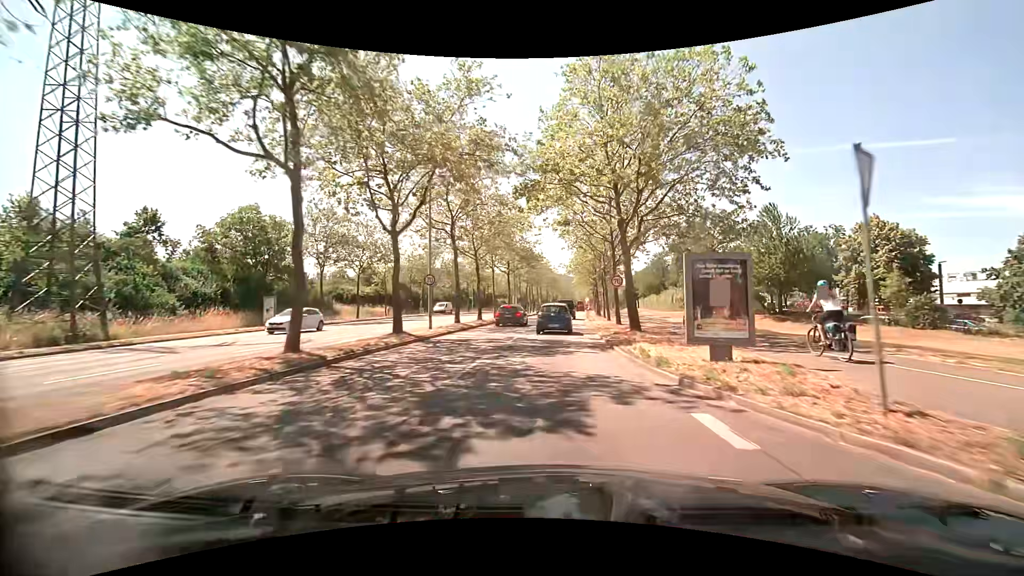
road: primary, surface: asphalt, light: Day
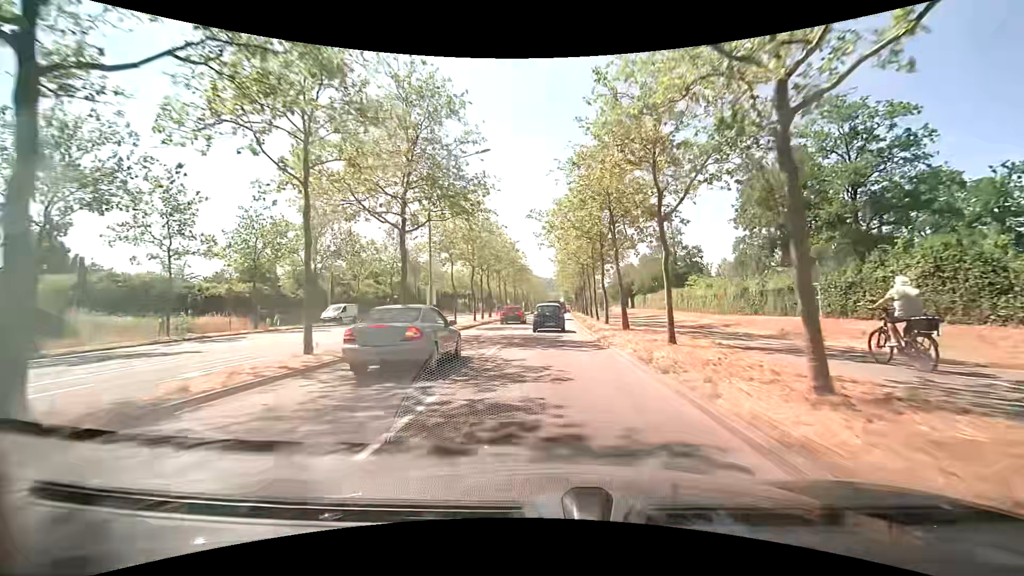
(+0.9, +31.8) m; +3°
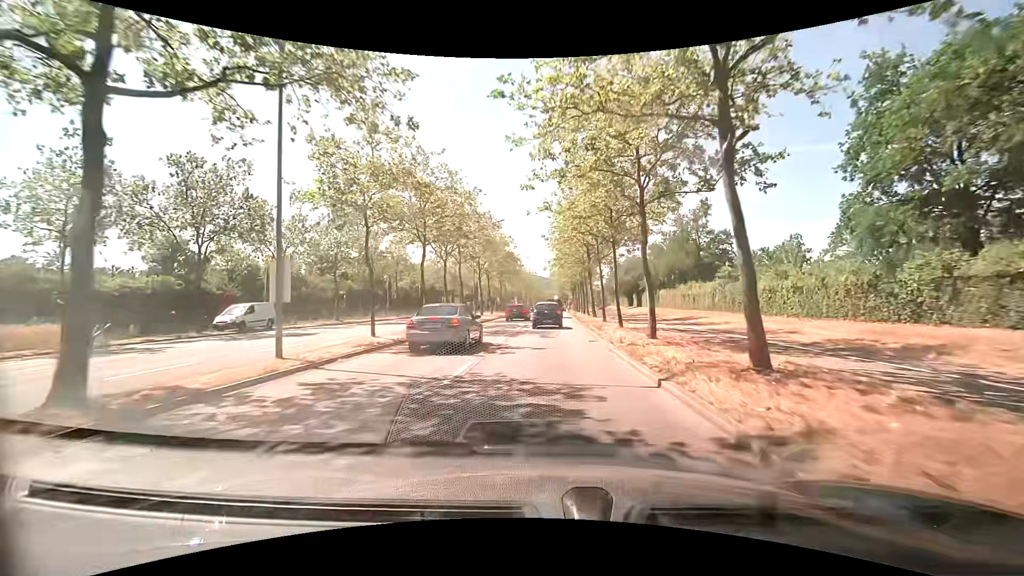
(0.0, +14.6) m; 0°
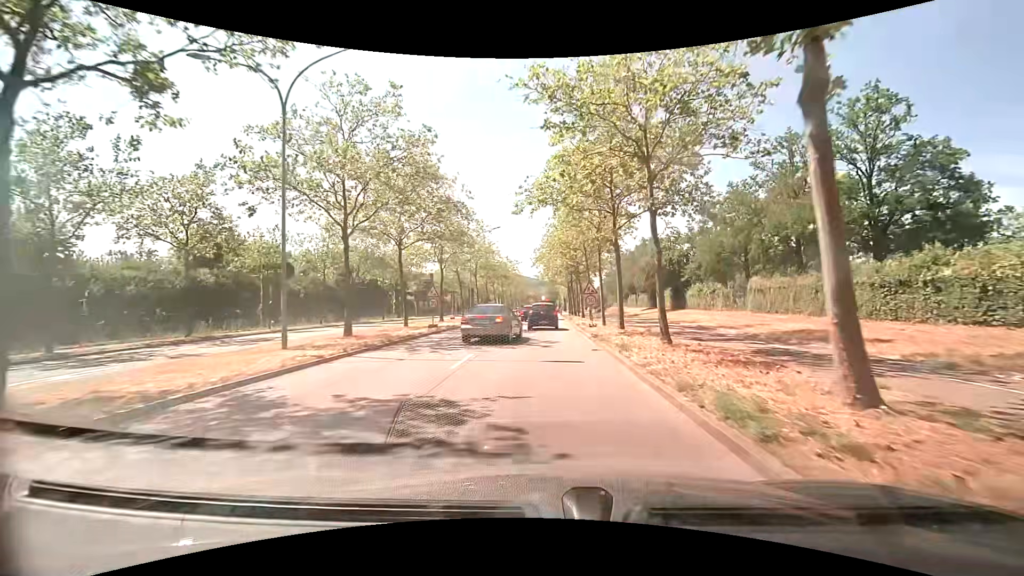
(+0.6, +34.5) m; +2°
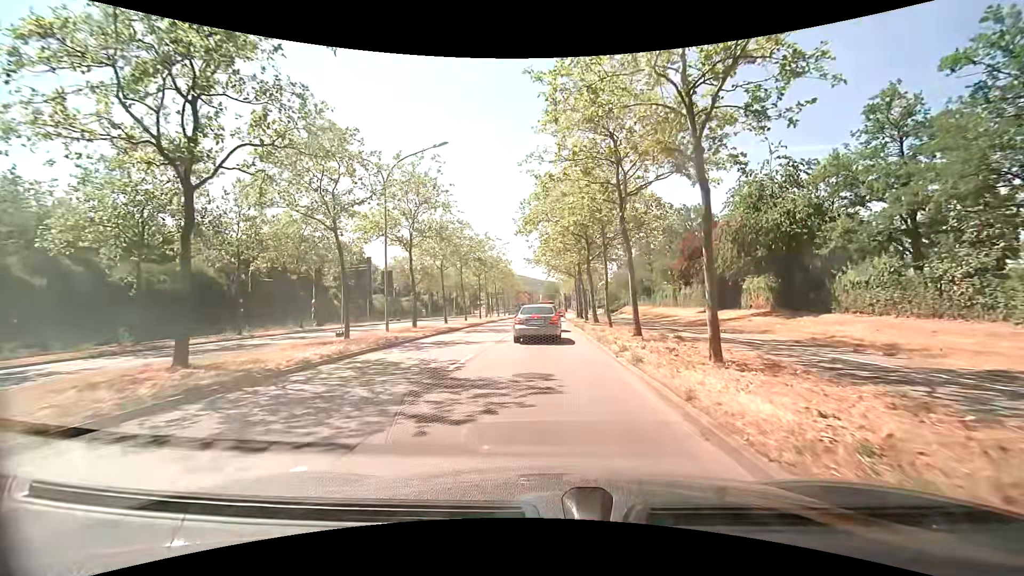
(+0.1, +27.2) m; +1°
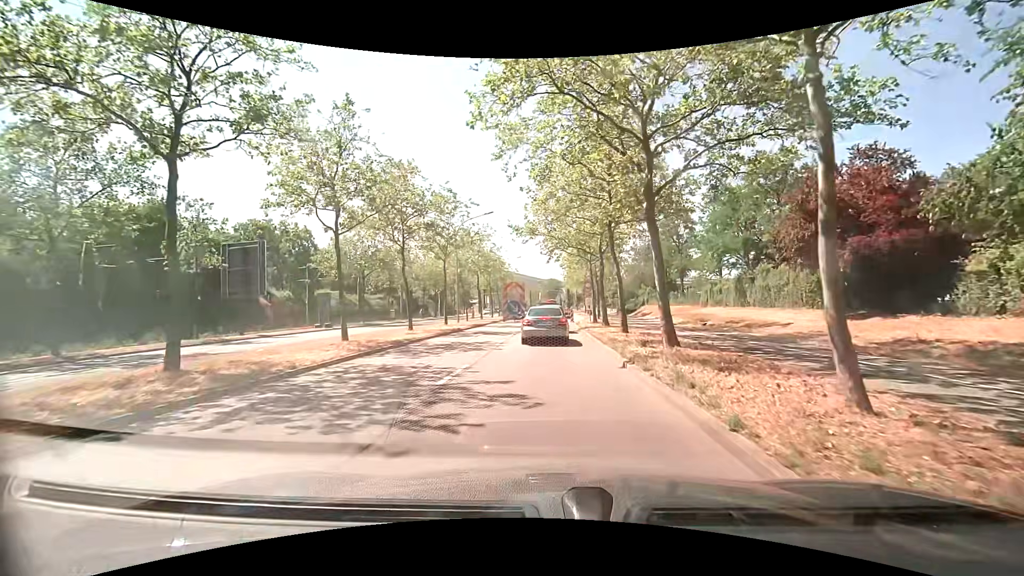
(-0.2, +19.9) m; 0°
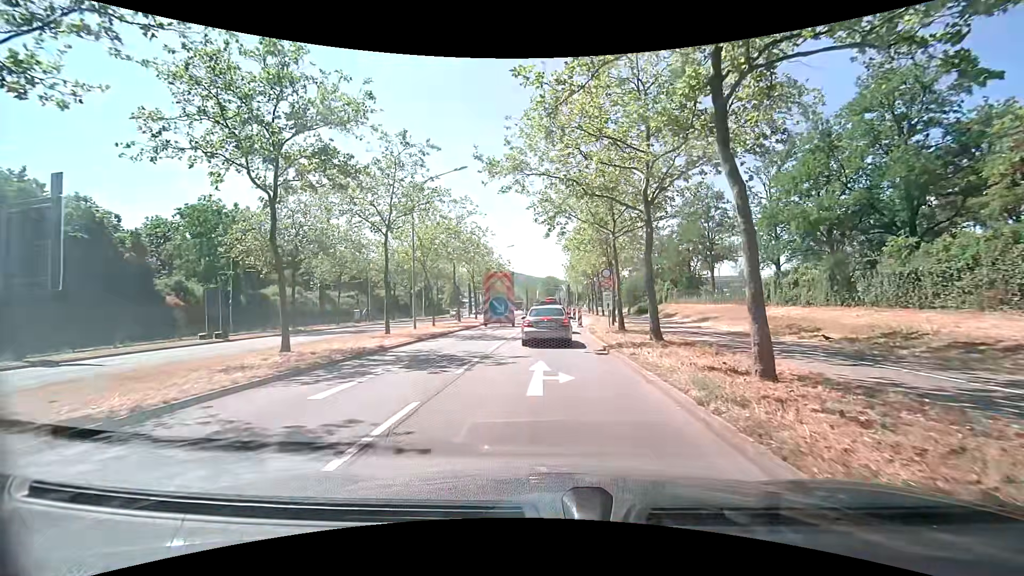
(0.0, +13.8) m; -1°
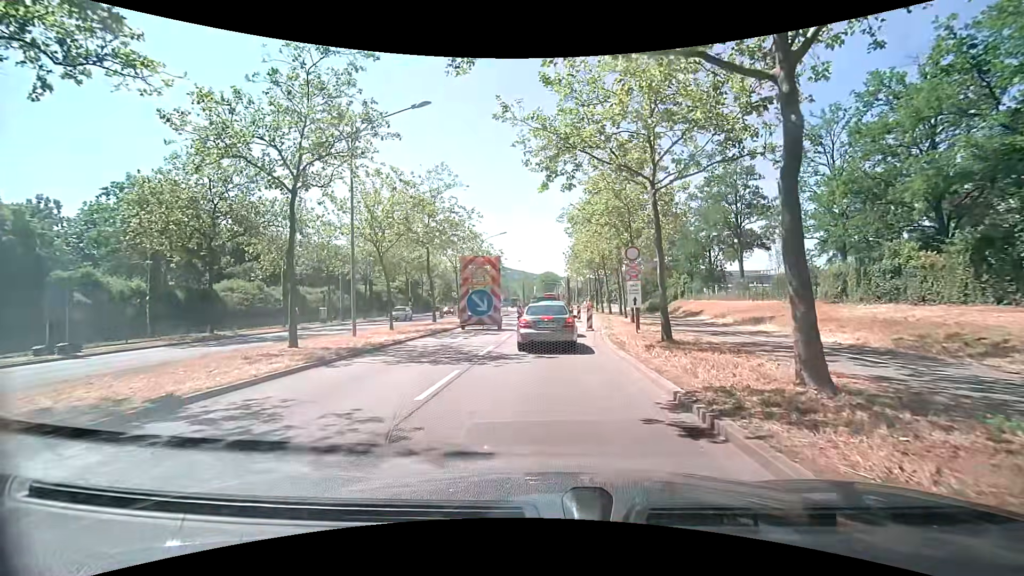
(+0.1, +8.9) m; 0°
(0, +10) (+1, +20) (+1, +30) (+1, +40) (+2, +50) (+2, +60) (+2, +70) (+2, +80) (+2, +90) (+3, +100) m
